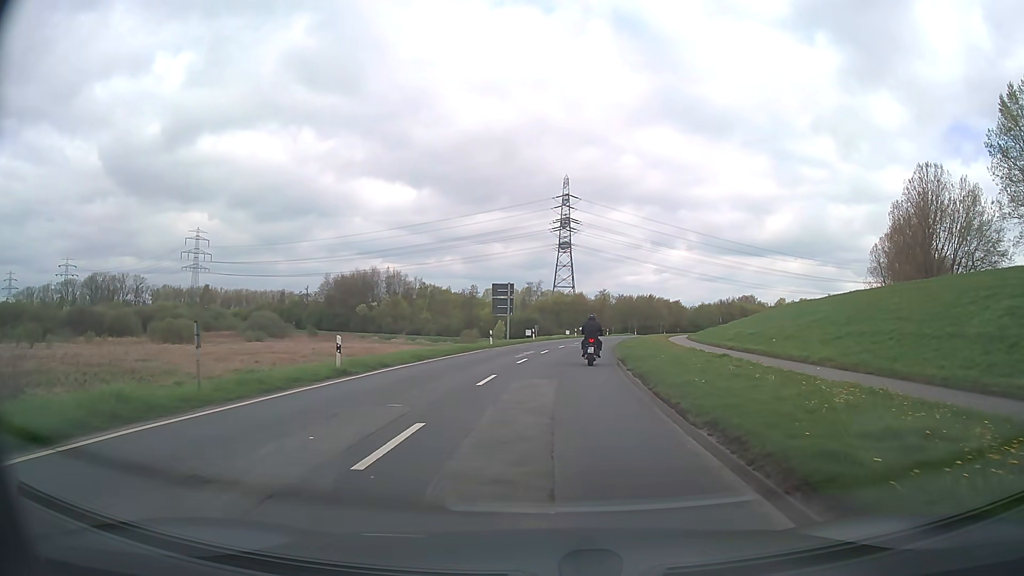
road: secondary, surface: asphalt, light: Day
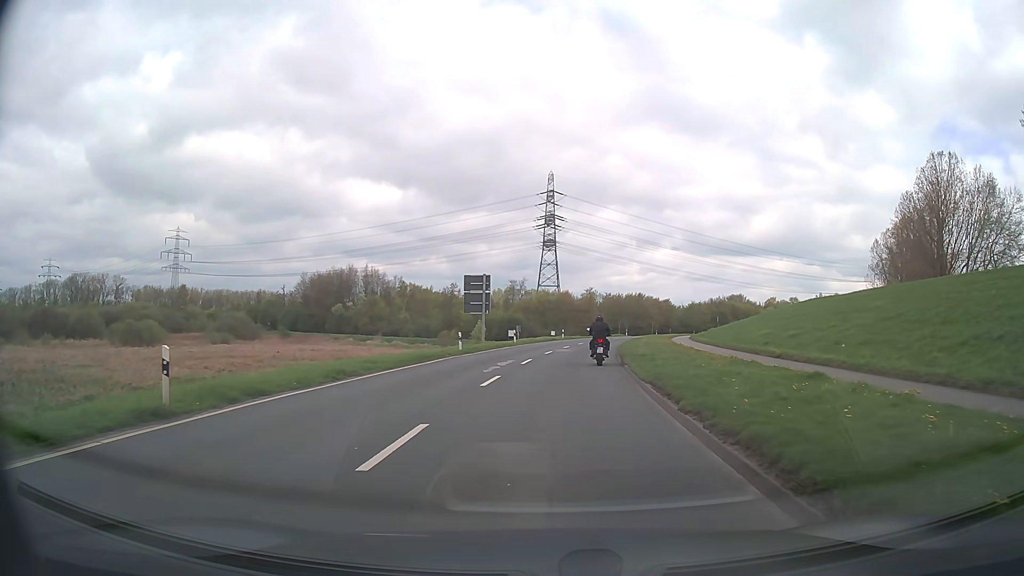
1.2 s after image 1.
(+0.1, +8.9) m; +1°
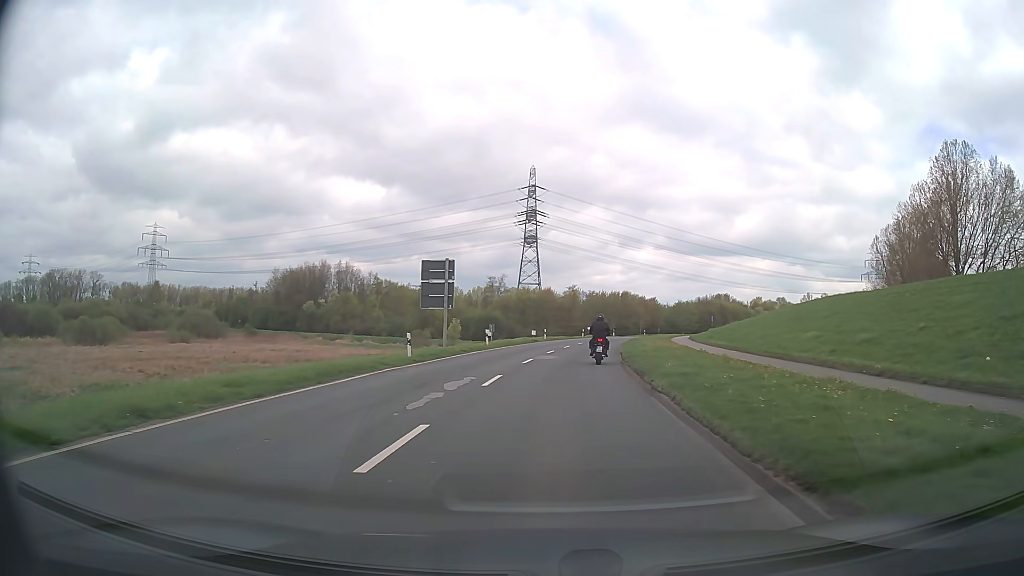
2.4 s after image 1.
(+0.1, +9.1) m; +2°
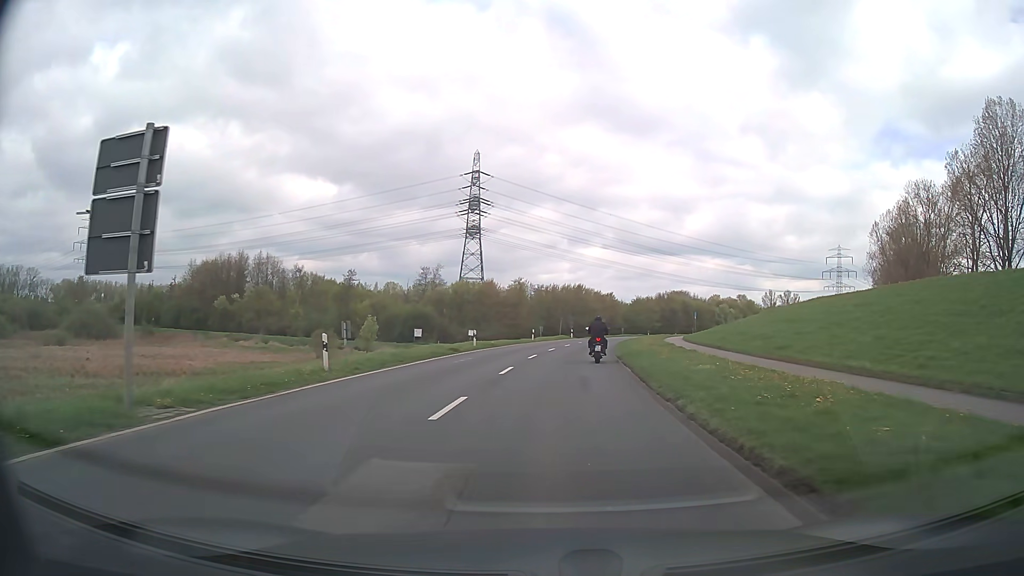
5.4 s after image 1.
(+0.9, +23.3) m; +5°
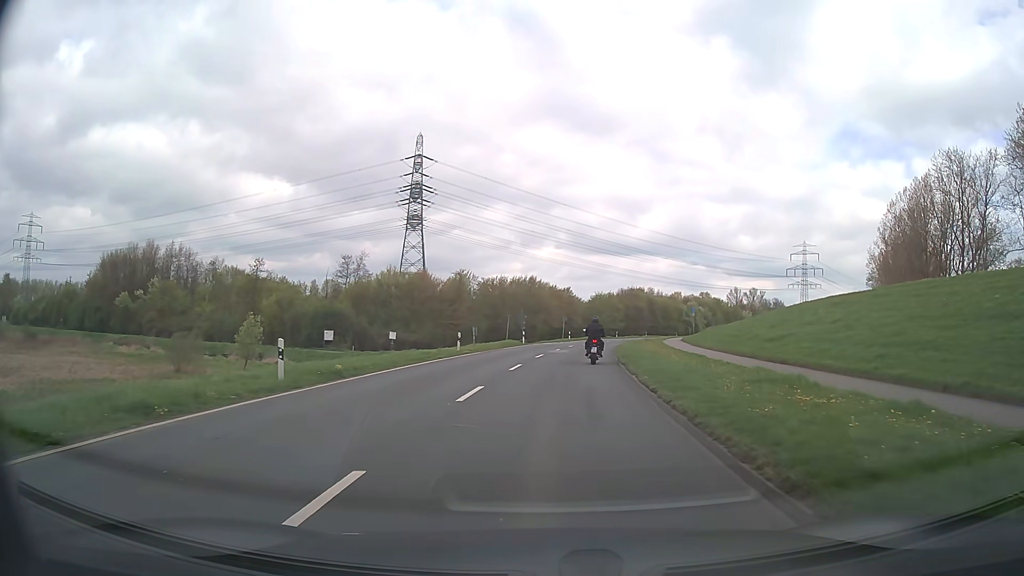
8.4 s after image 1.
(+0.9, +24.1) m; +4°
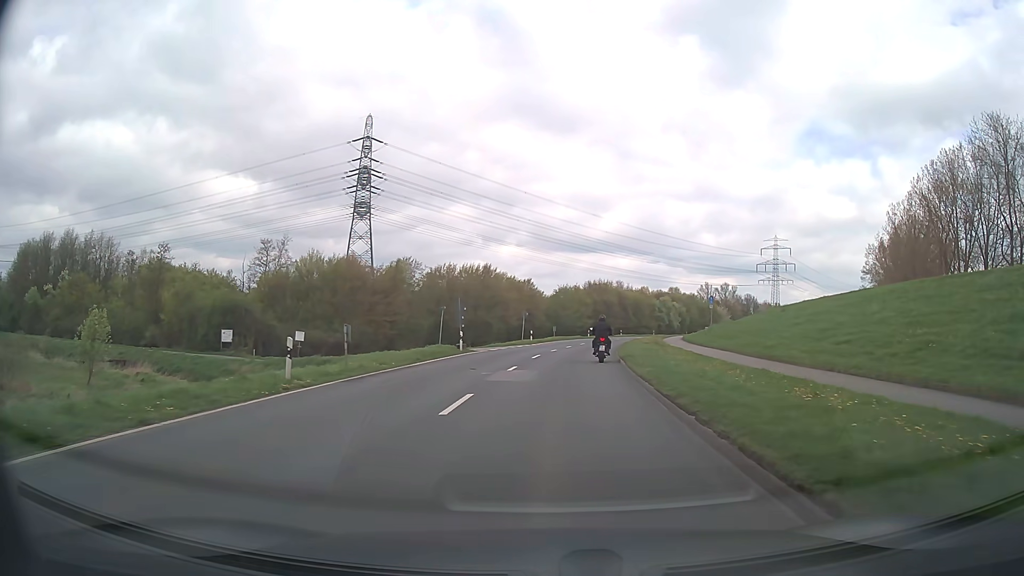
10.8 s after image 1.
(+0.6, +19.9) m; +3°
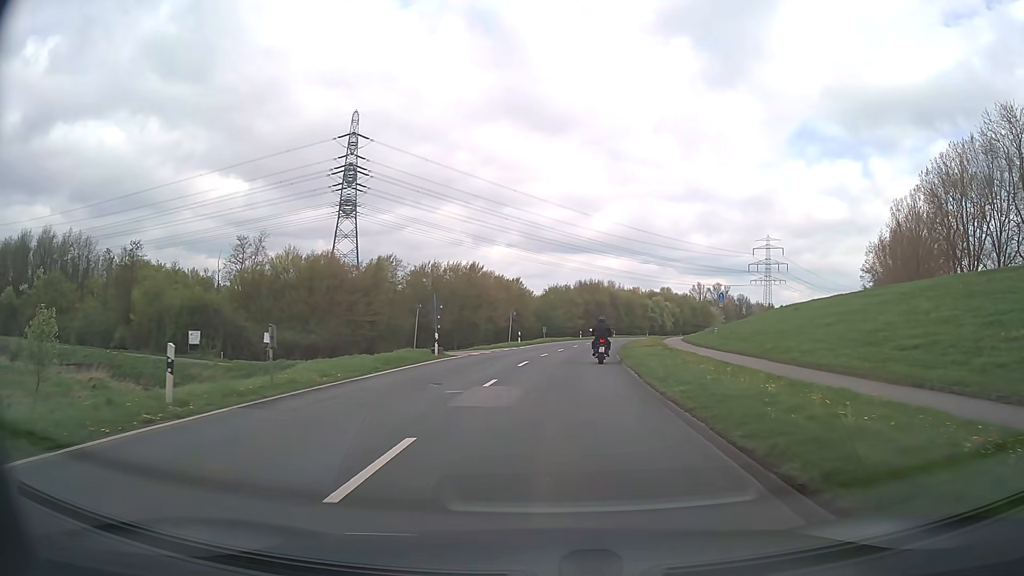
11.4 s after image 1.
(0.0, +5.0) m; +1°
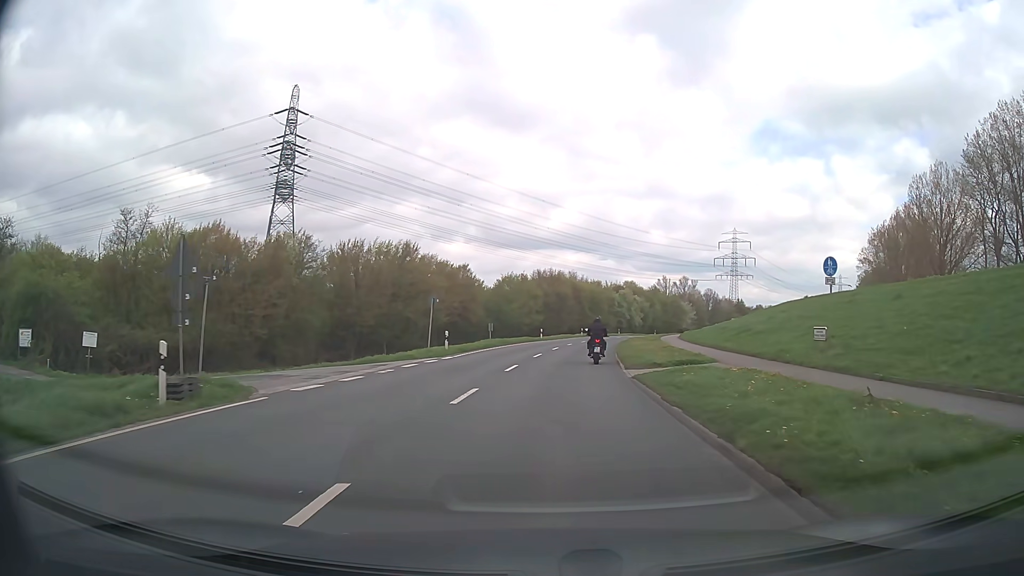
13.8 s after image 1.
(+0.7, +20.3) m; +4°
(0, +10) (+1, +20) (+1, +30) (+3, +40) (+4, +50) (+6, +60) (+8, +69) (+10, +79) (+13, +89) (+16, +98) m
